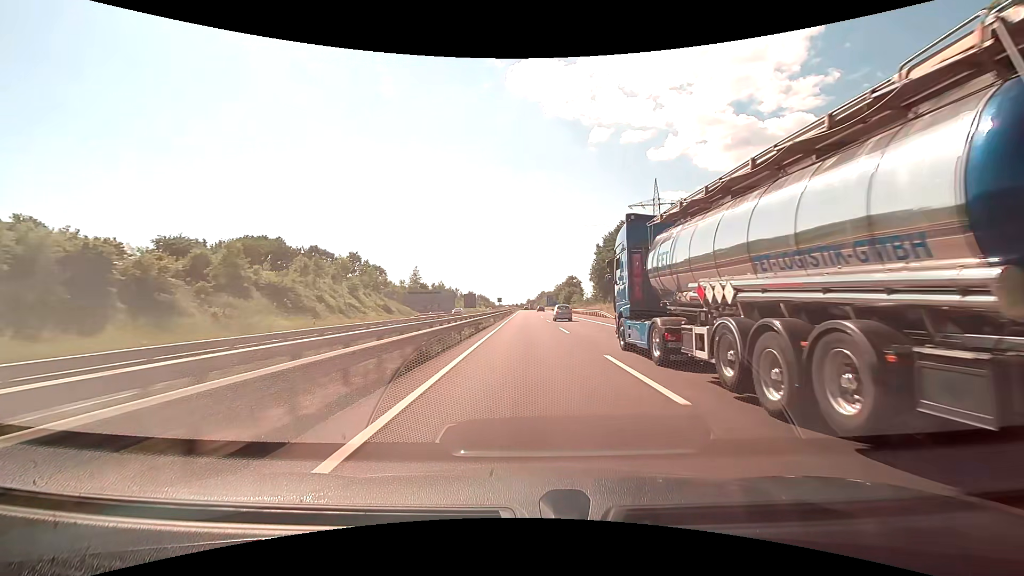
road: motorway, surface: asphalt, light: Day
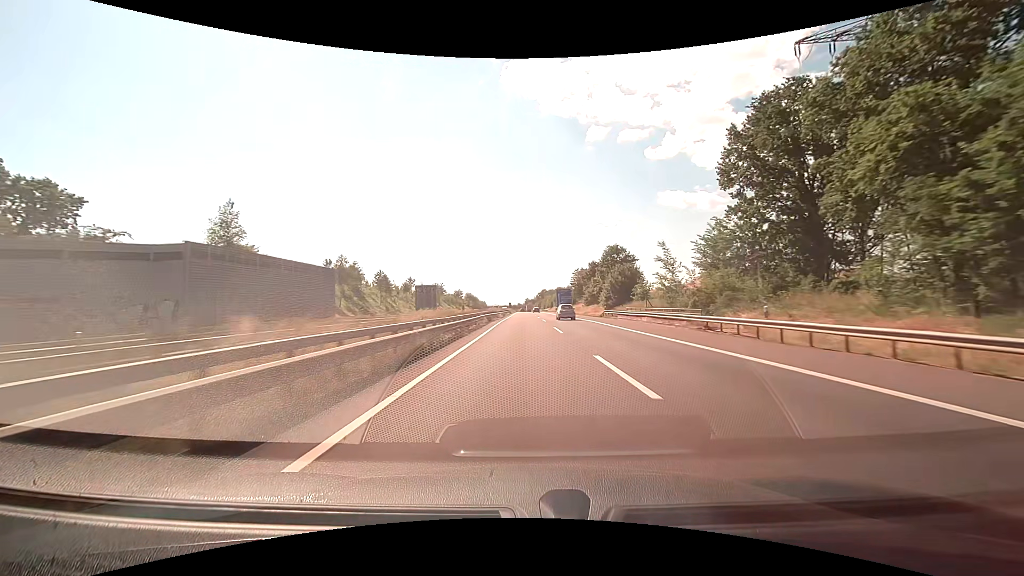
(+0.1, +90.0) m; 0°
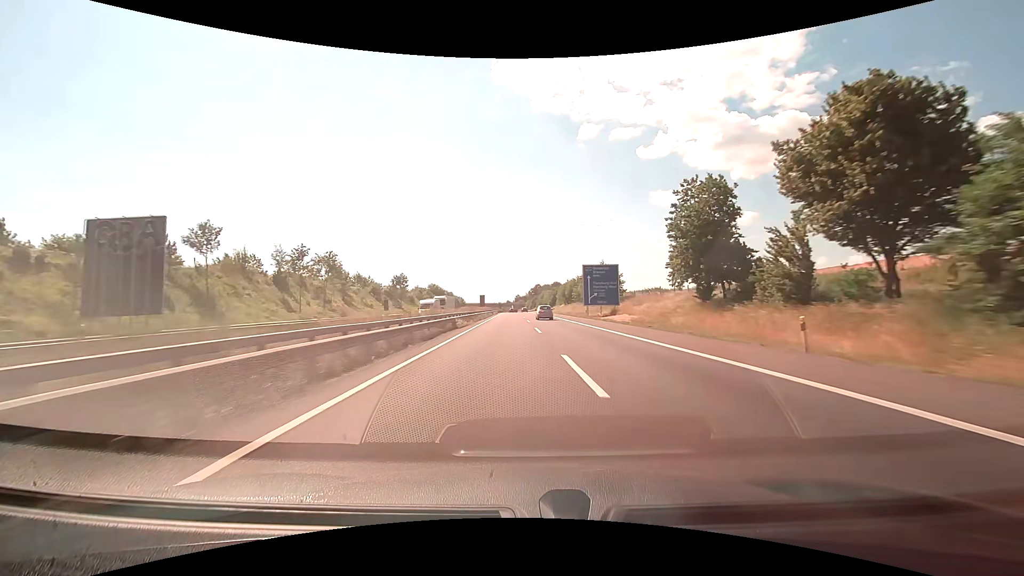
(-0.1, +89.4) m; +1°
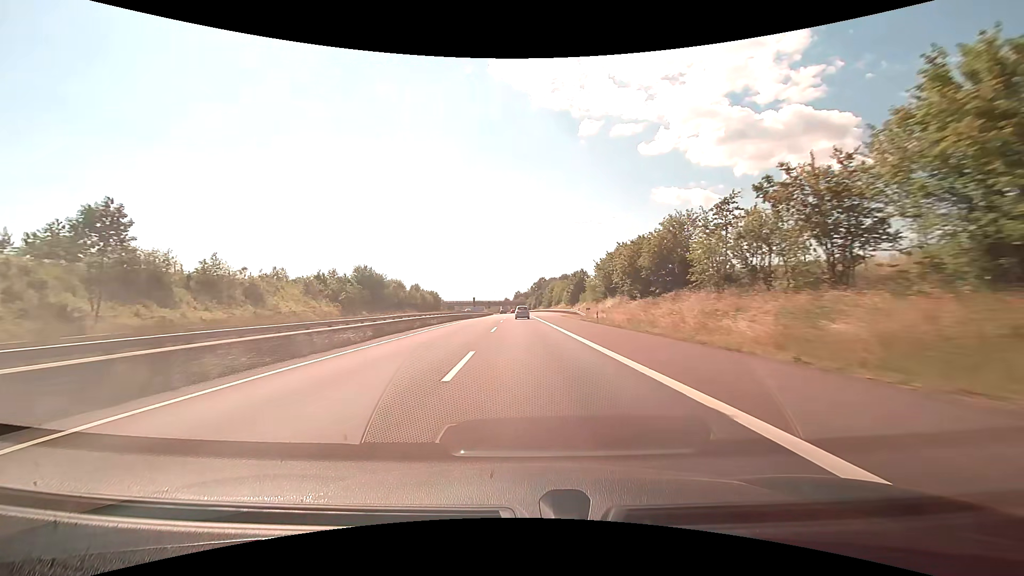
(+0.7, +88.2) m; 0°
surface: concrete
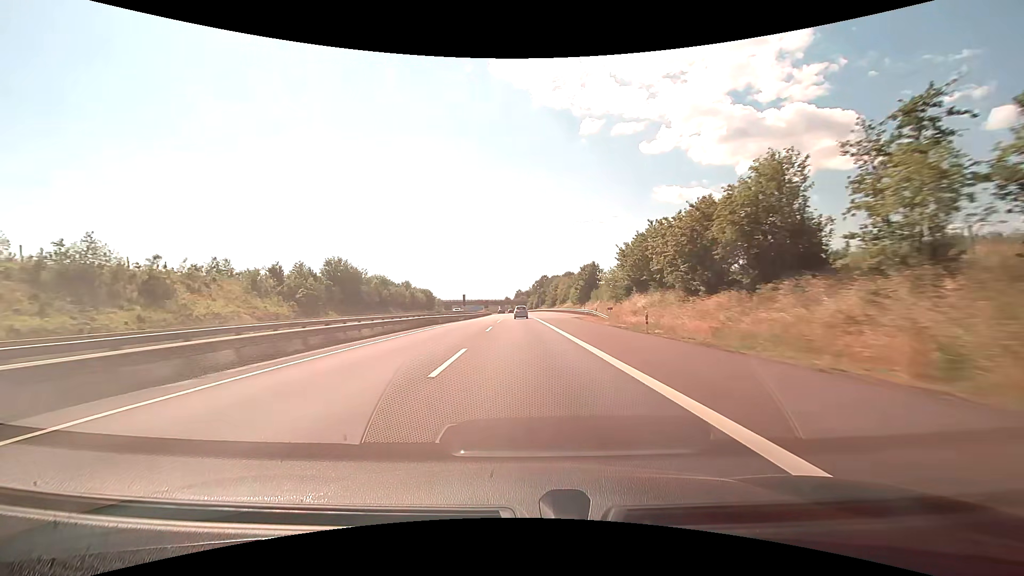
(0.0, +17.4) m; 0°
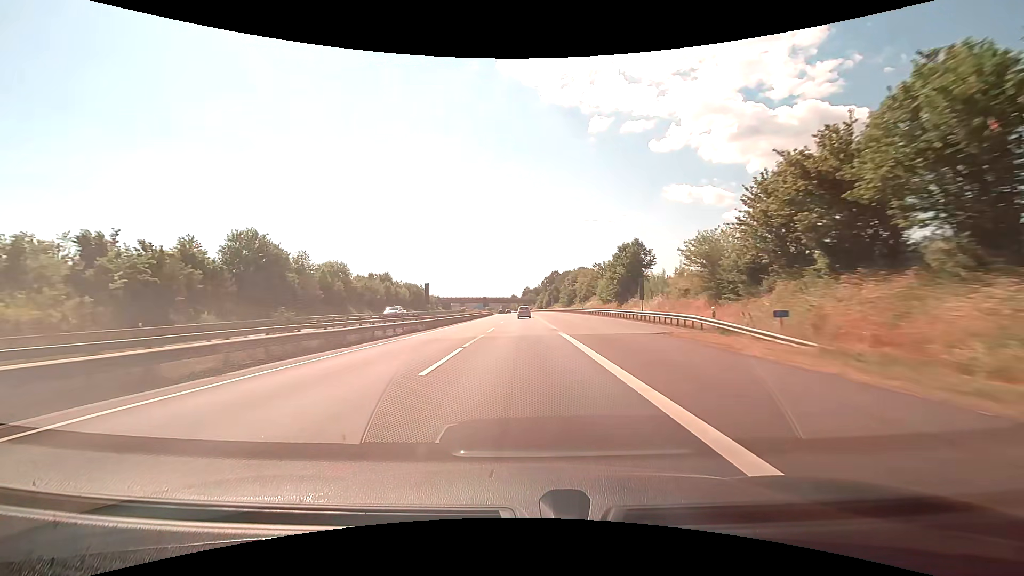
(-0.3, +34.4) m; -1°
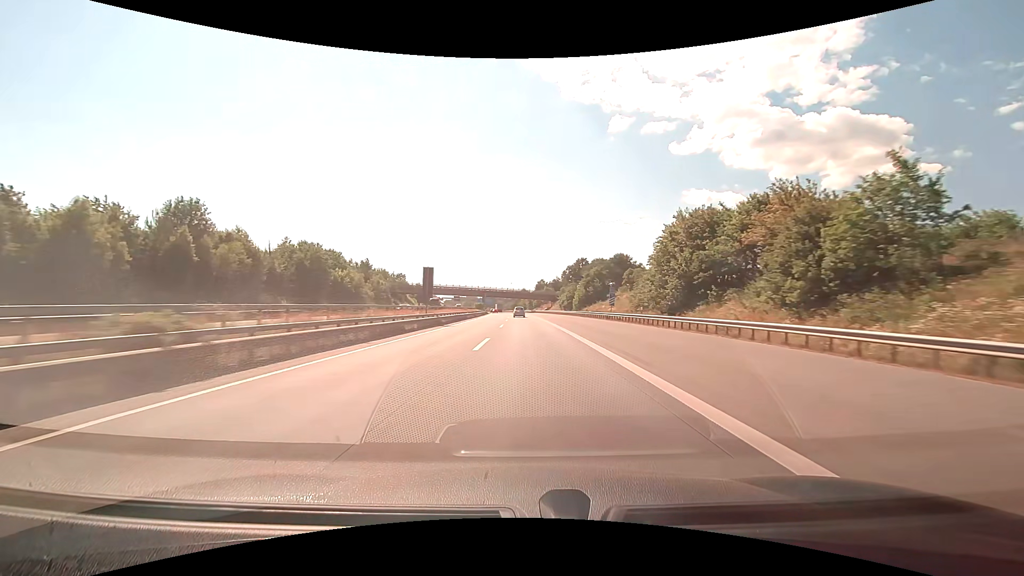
(-1.1, +84.6) m; -1°
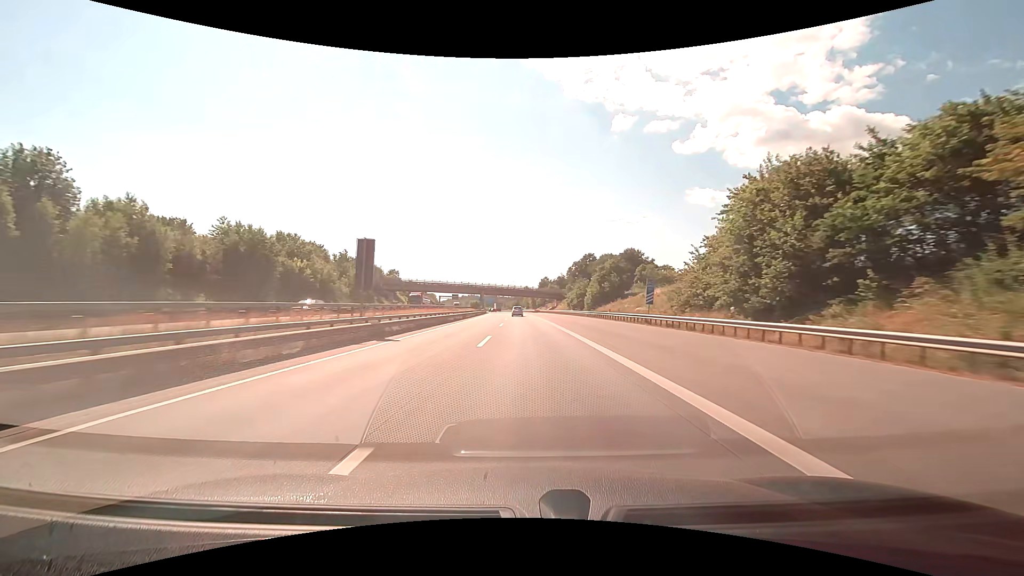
(0.0, +16.9) m; 0°
(0, +10) (0, +20) (0, +30) (0, +40) (0, +50) (-1, +60) (-1, +70) (-1, +80) (-1, +90) (-2, +100) m
